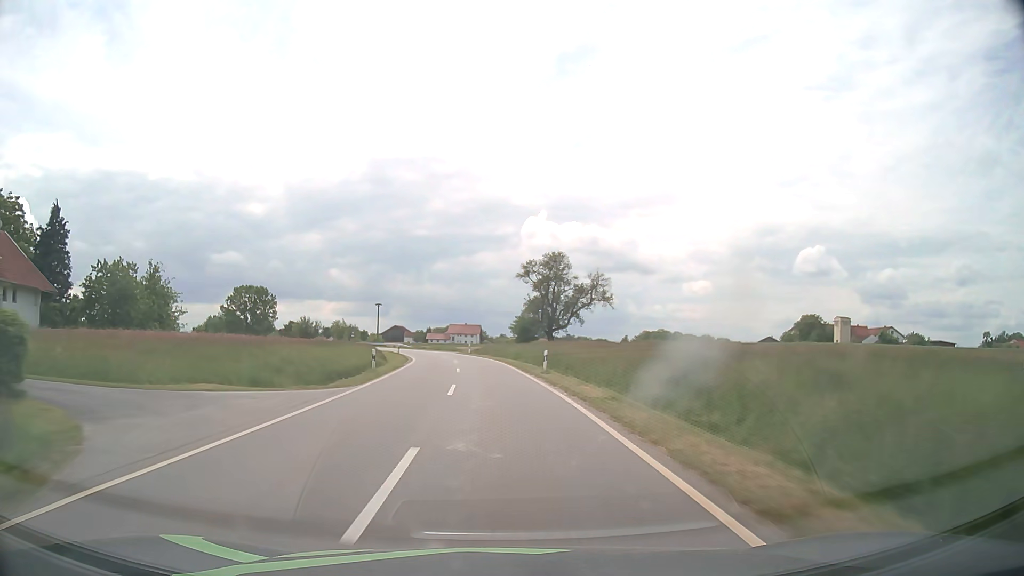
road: tertiary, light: Day
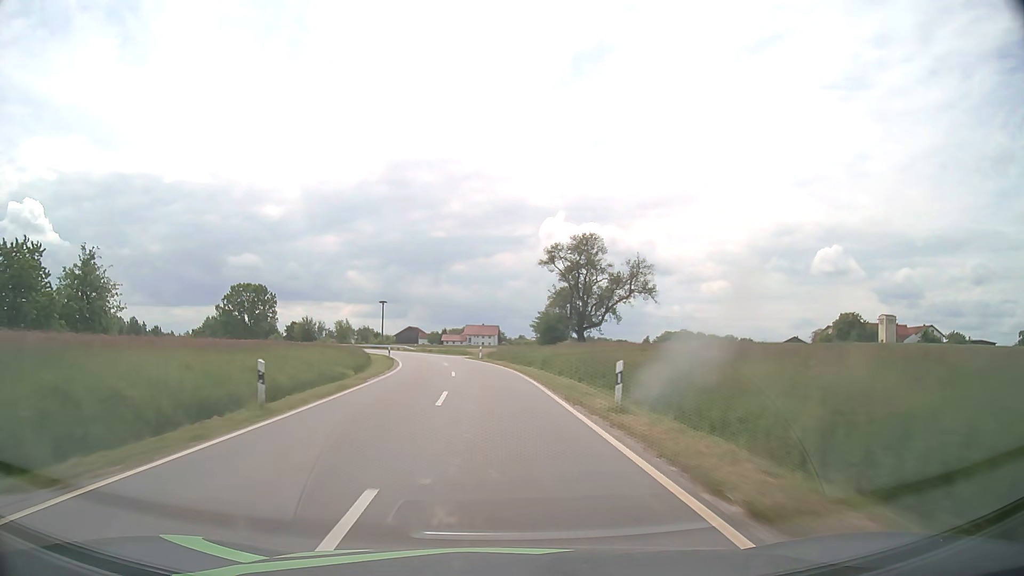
(-0.1, +14.5) m; -1°
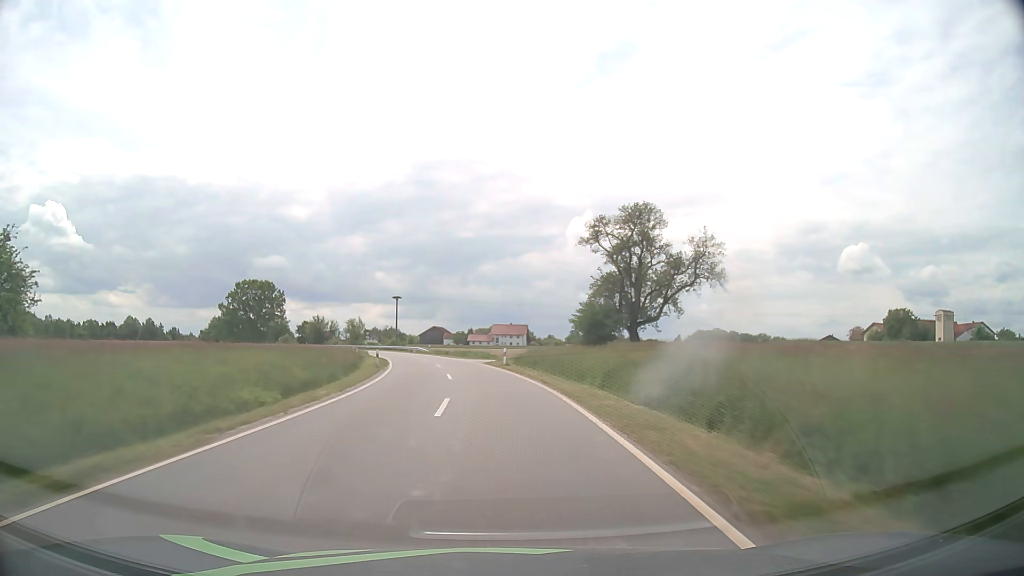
(-0.3, +14.2) m; -2°
